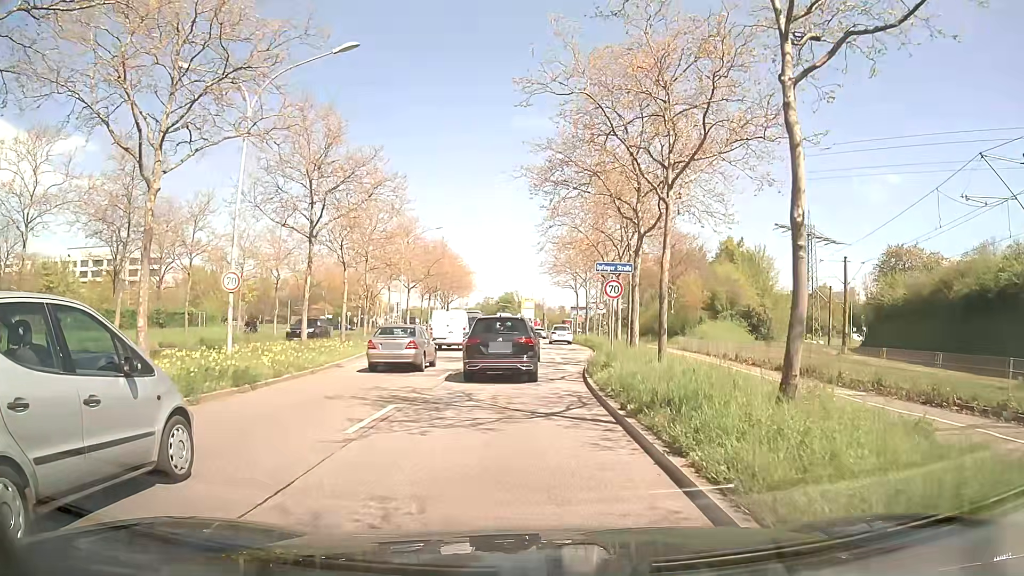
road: primary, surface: asphalt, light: Day
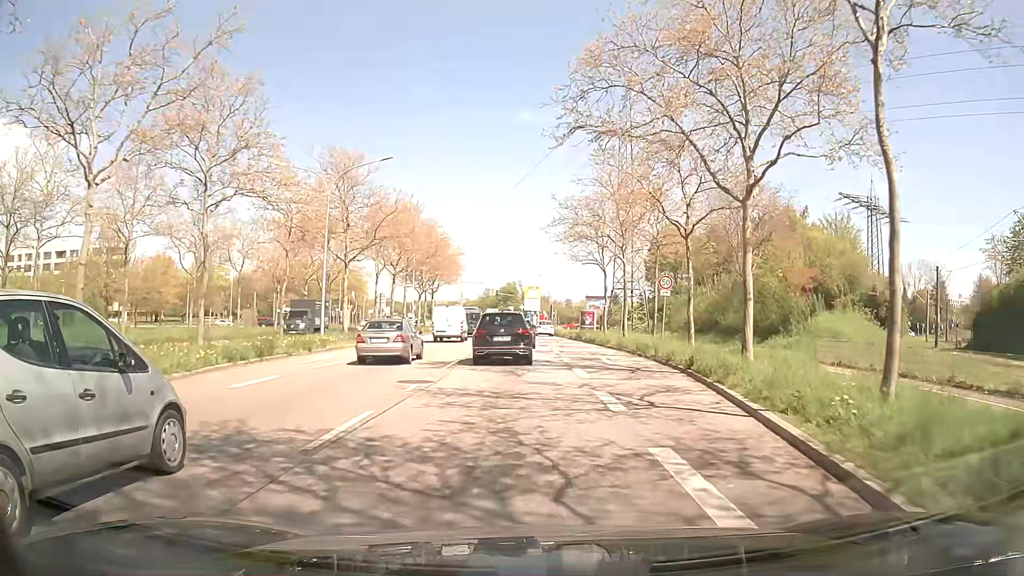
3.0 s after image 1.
(-0.3, +23.6) m; -1°
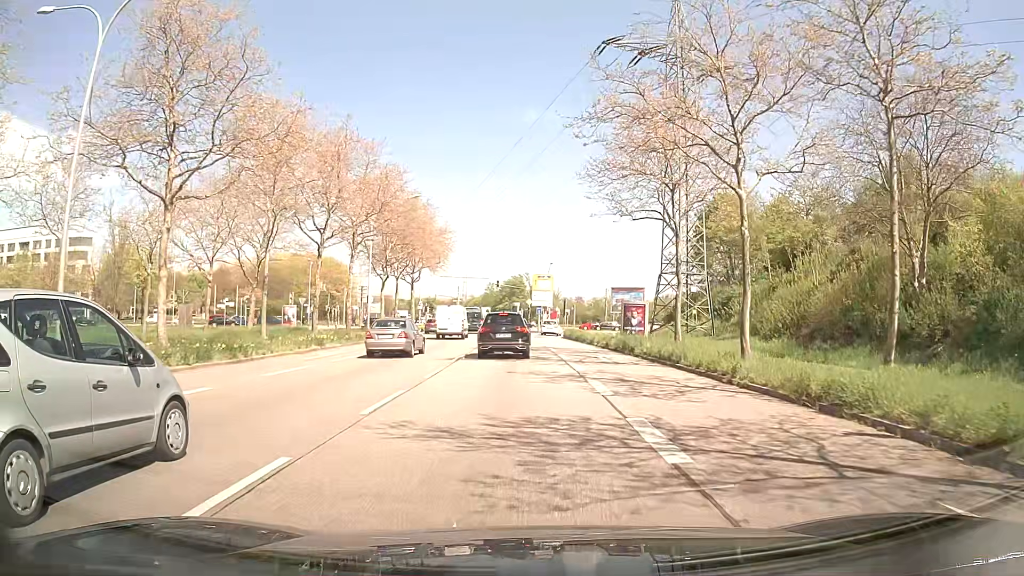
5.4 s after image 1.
(0.0, +21.8) m; 0°
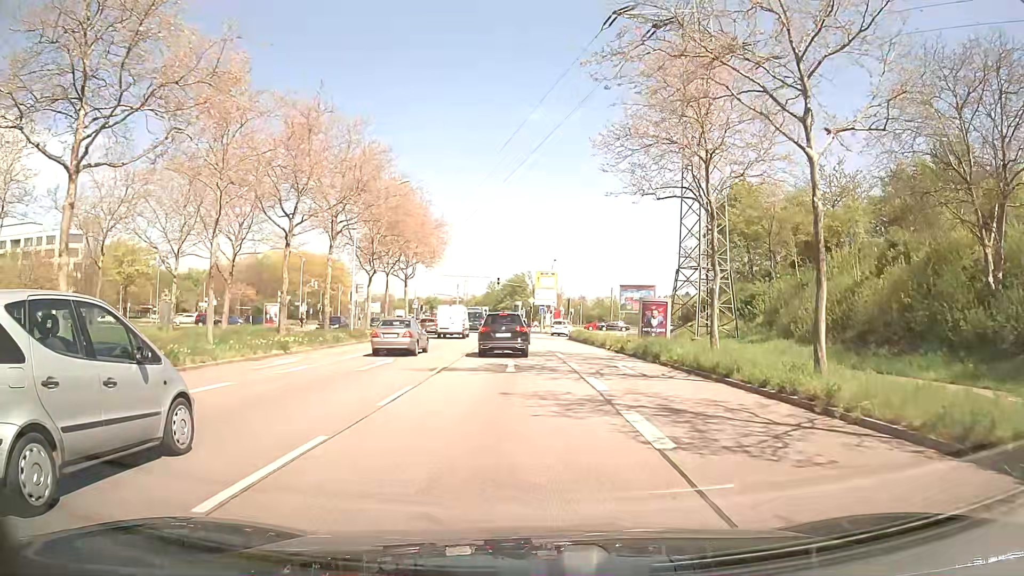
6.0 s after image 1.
(0.0, +5.0) m; 0°
